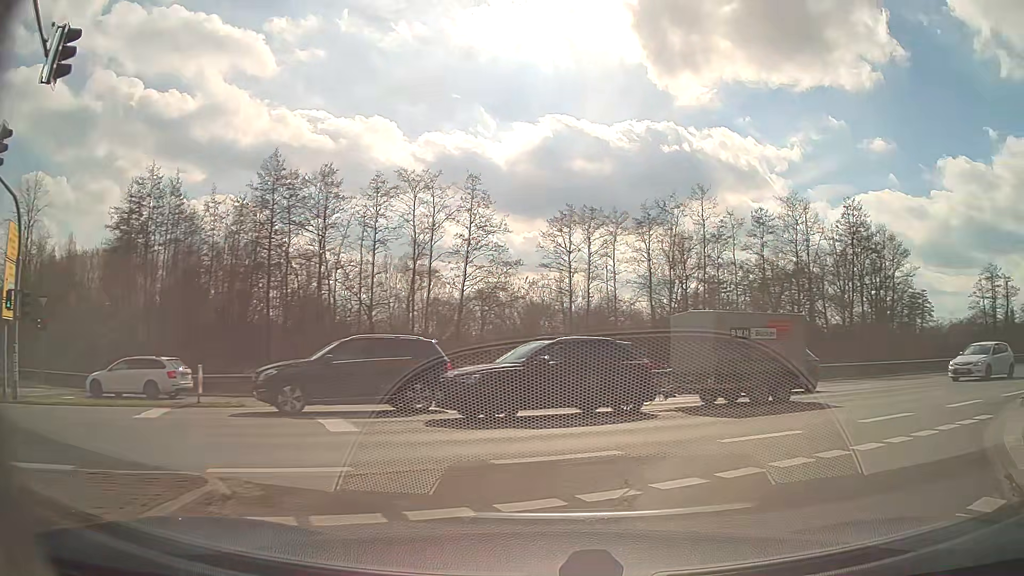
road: secondary_link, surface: asphalt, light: Day
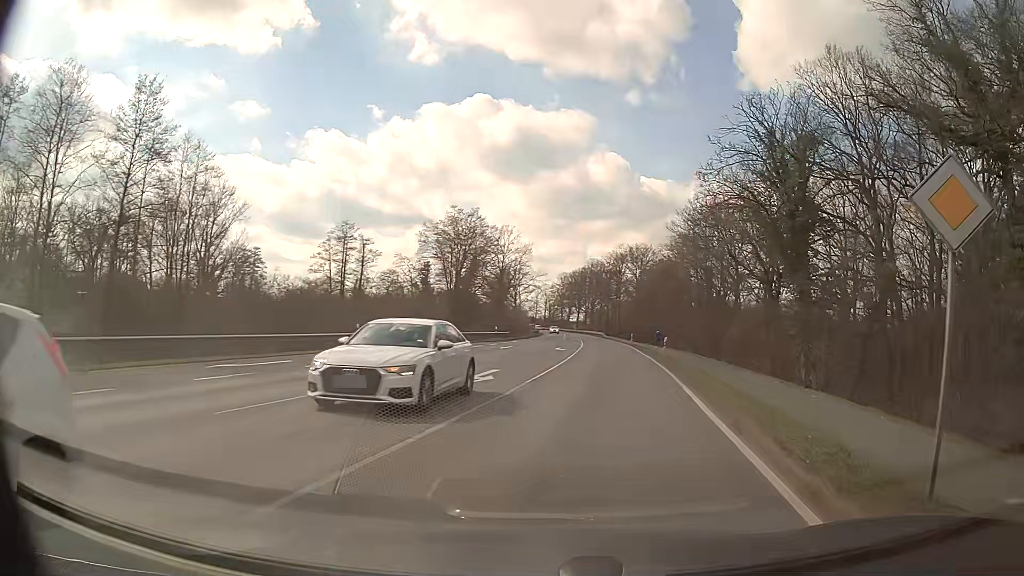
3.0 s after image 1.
(+10.4, +16.2) m; +57°
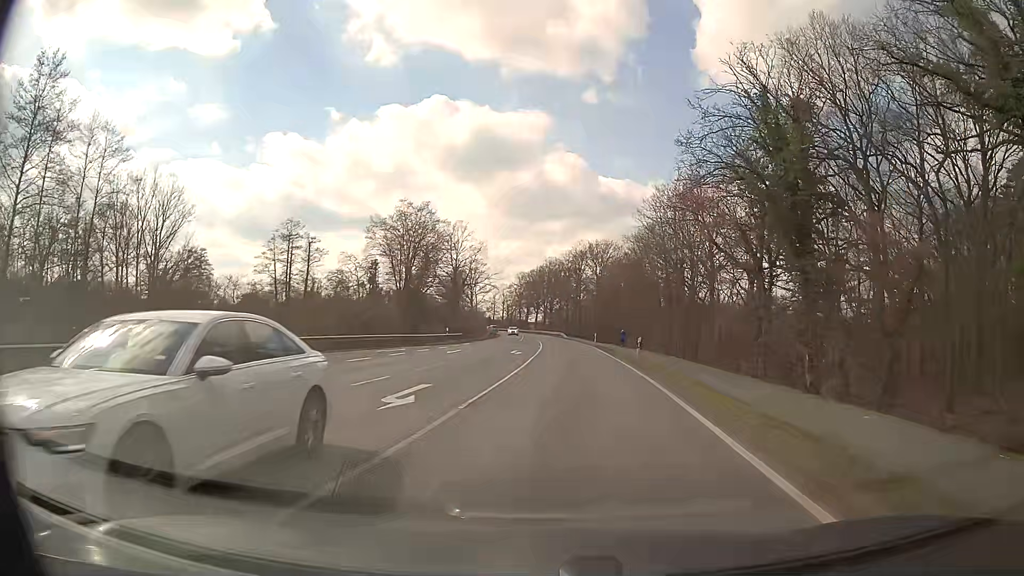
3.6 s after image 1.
(+0.2, +5.5) m; +3°
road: primary
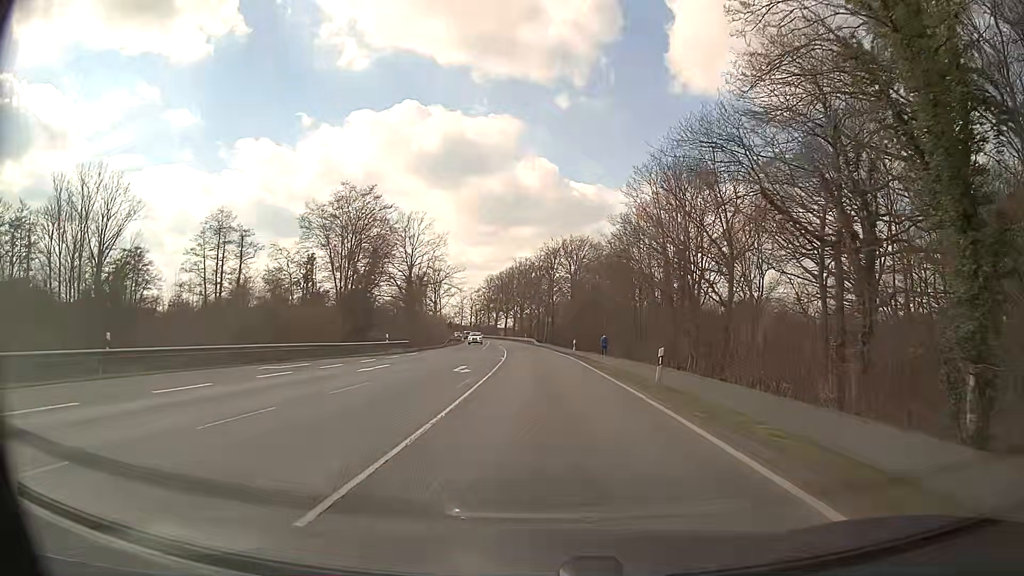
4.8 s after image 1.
(+0.5, +12.8) m; +3°
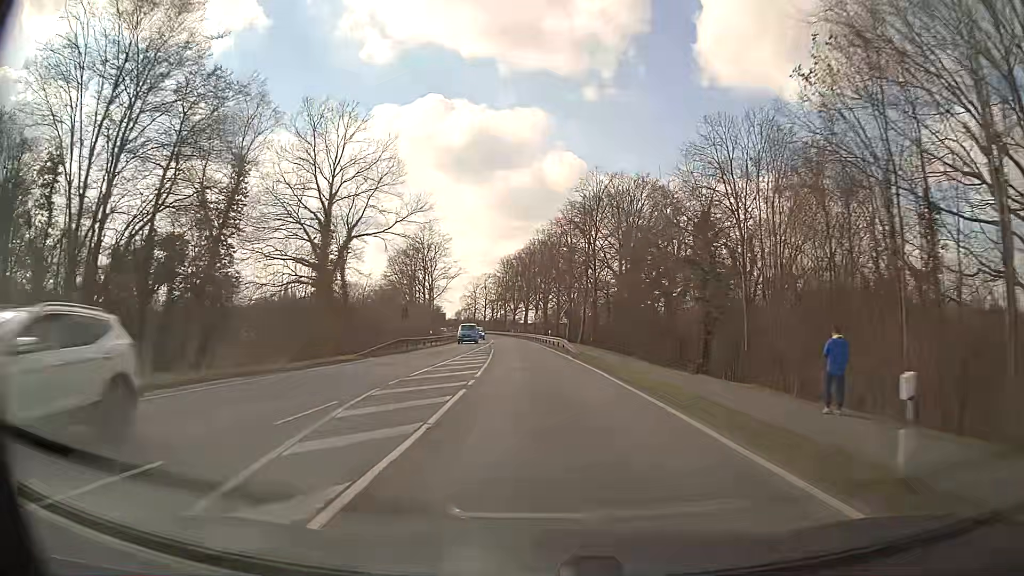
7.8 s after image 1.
(-0.8, +42.7) m; -2°
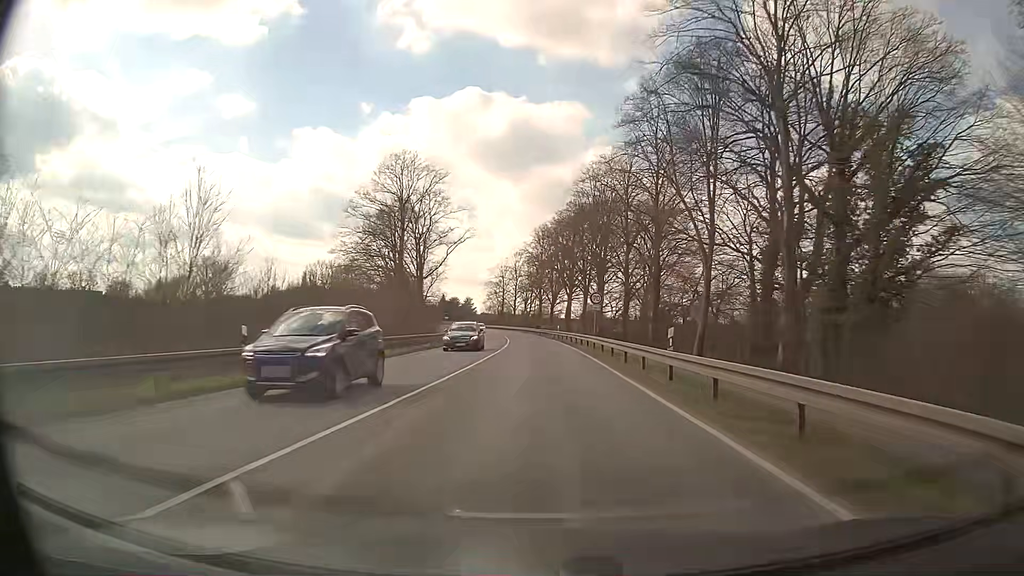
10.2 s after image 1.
(-1.4, +43.0) m; -3°
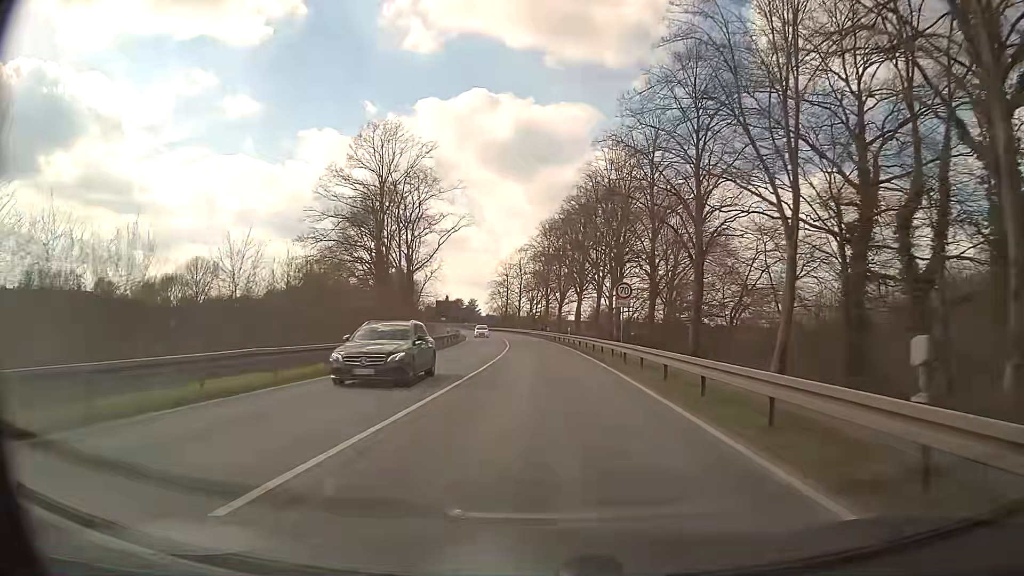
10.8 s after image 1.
(-0.1, +10.9) m; -1°
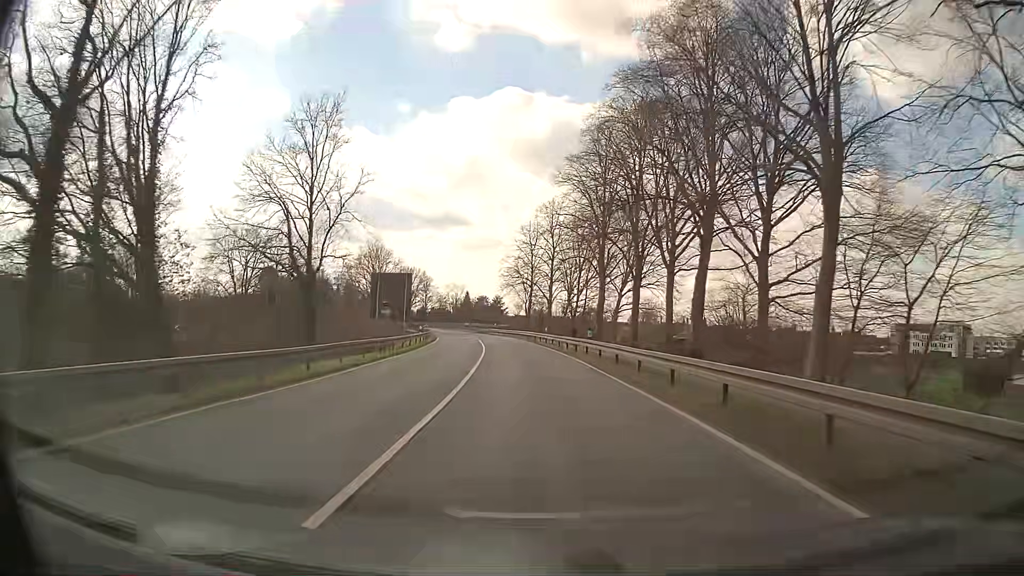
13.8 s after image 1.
(-1.3, +54.0) m; -3°
